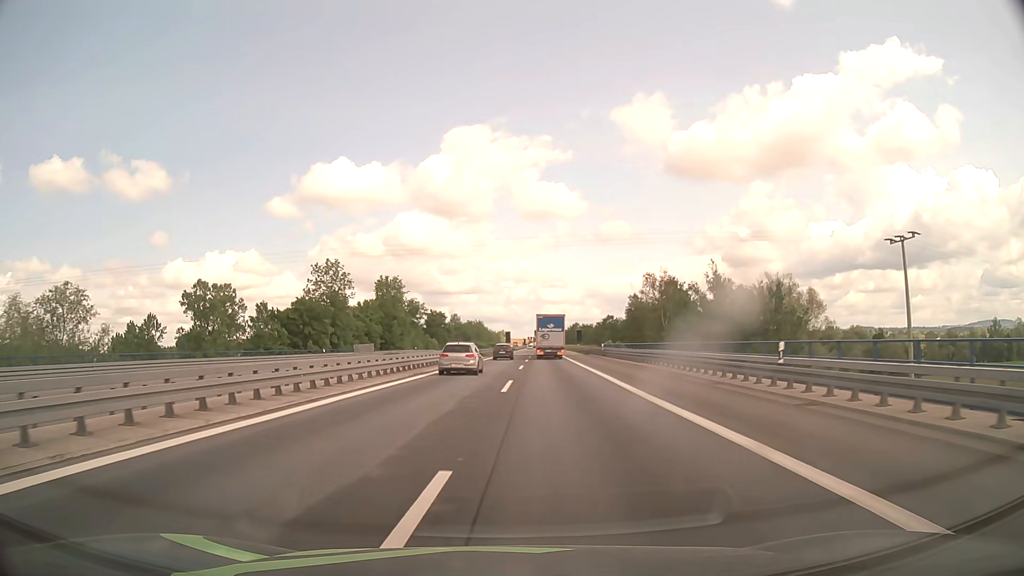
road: motorway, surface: asphalt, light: Day
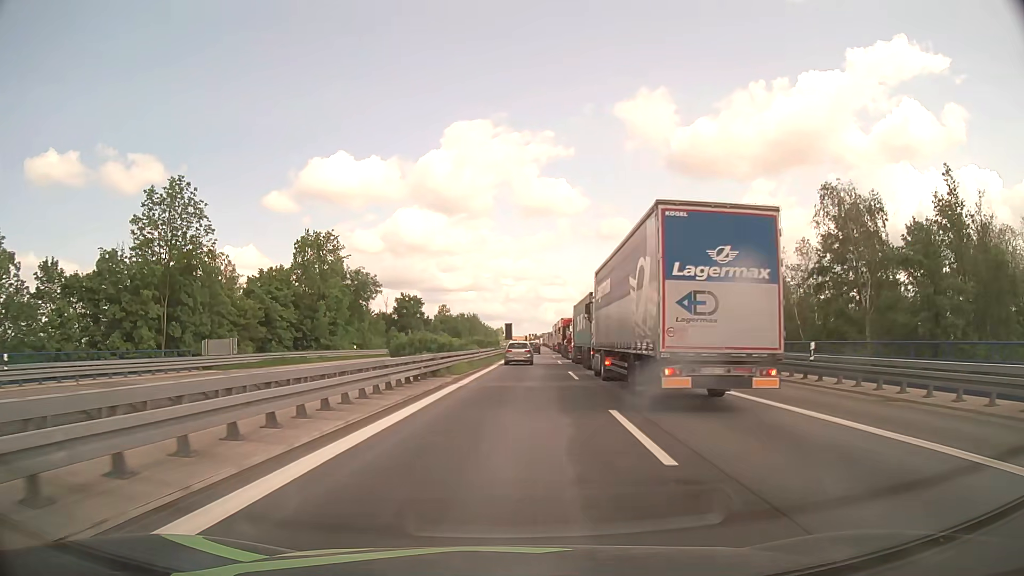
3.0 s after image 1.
(-0.3, +47.9) m; 0°
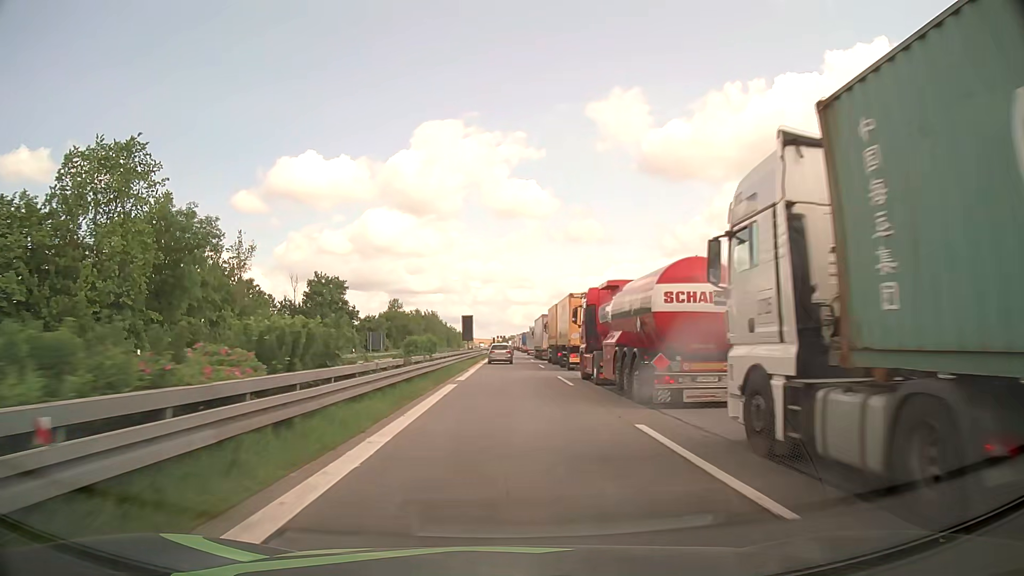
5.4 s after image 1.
(+1.0, +38.4) m; +3°
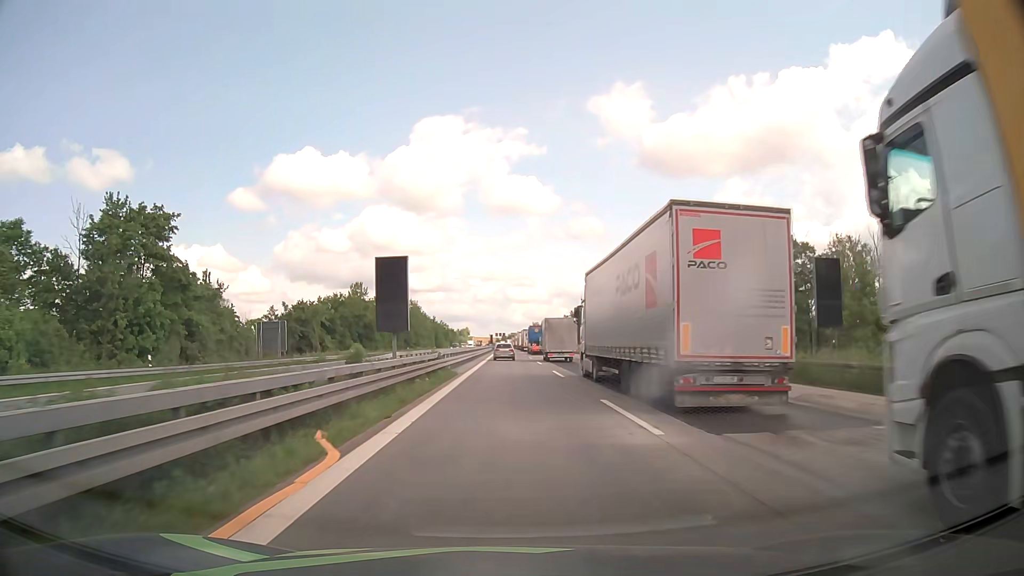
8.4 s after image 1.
(-0.1, +48.1) m; 0°
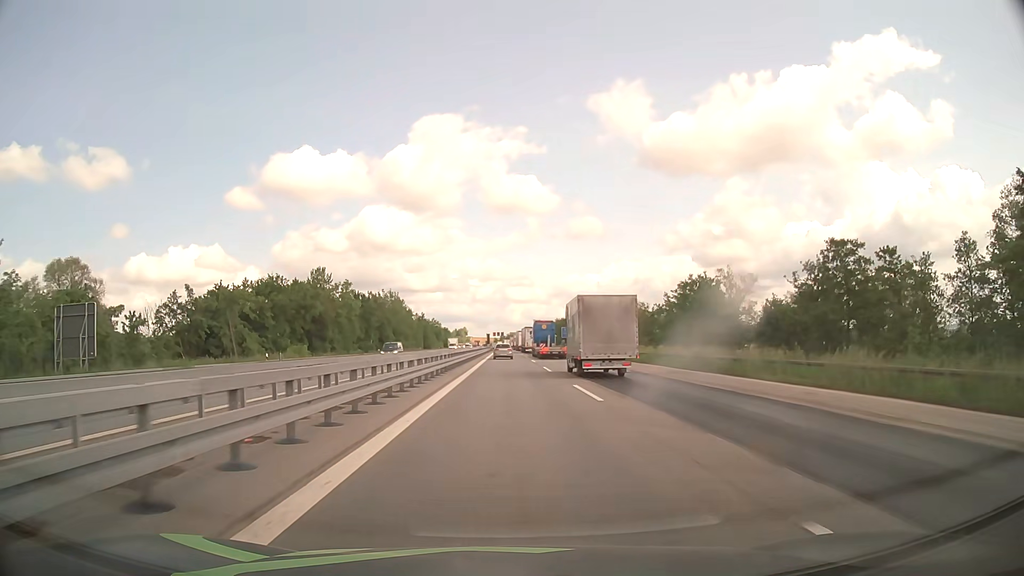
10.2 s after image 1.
(-0.1, +28.9) m; 0°
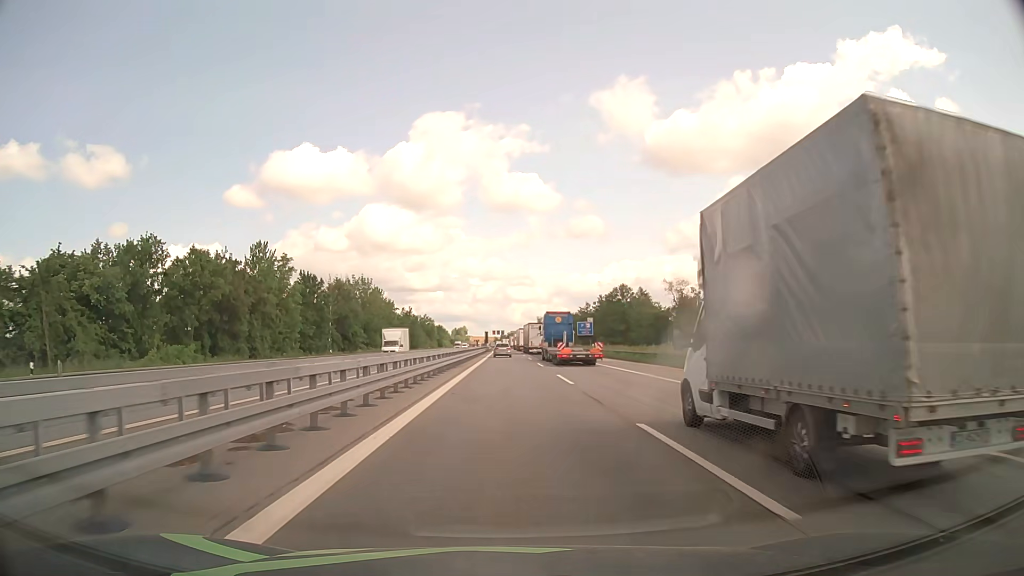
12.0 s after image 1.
(0.0, +28.9) m; 0°
(0, +10) (0, +20) (0, +30) (0, +40) (0, +50) (0, +60) (0, +70) (0, +80) (0, +90) (0, +100) m
